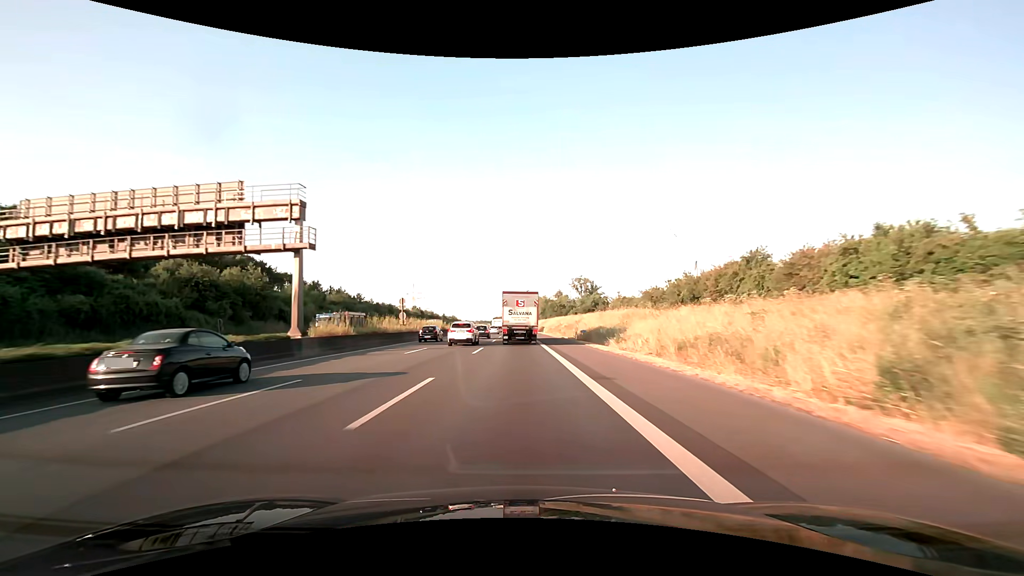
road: motorway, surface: asphalt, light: Day
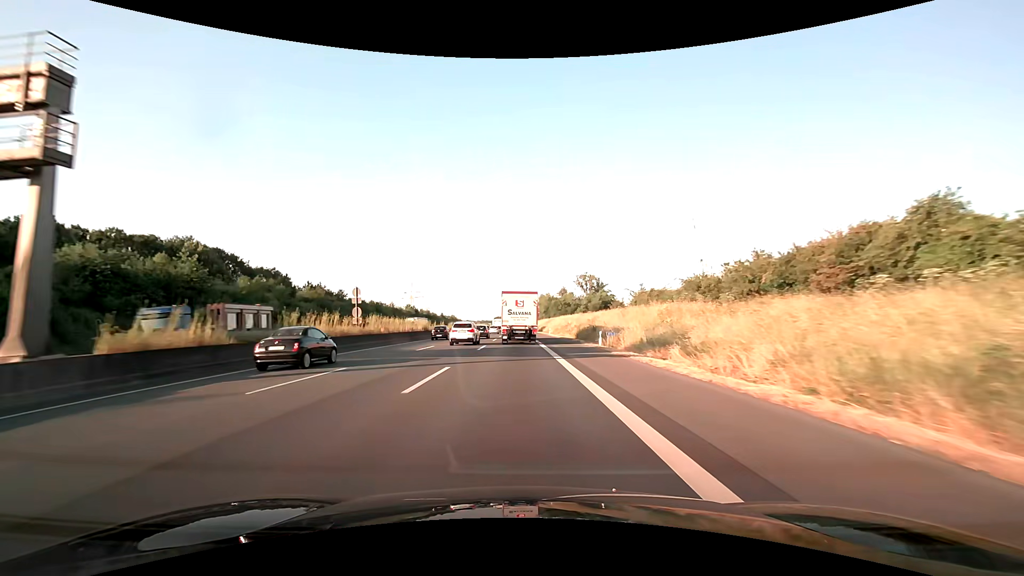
(0.0, +14.6) m; 0°
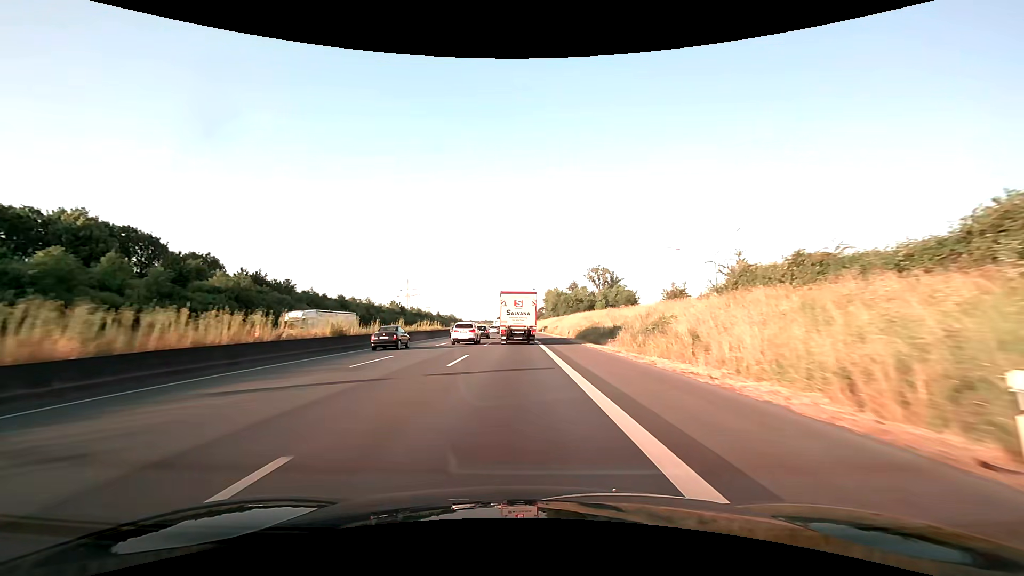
(-0.1, +29.1) m; 0°
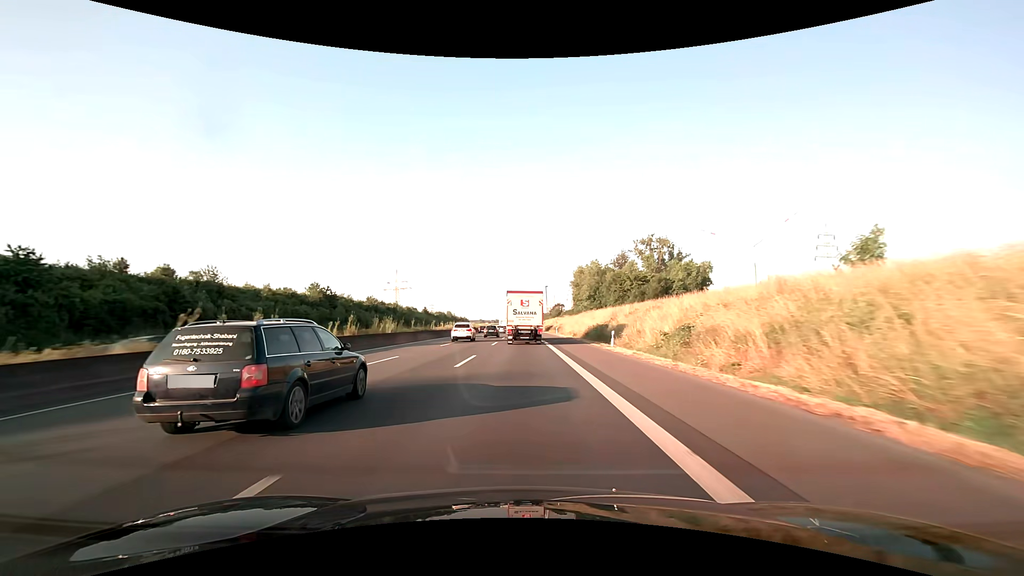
(-0.9, +72.5) m; -1°
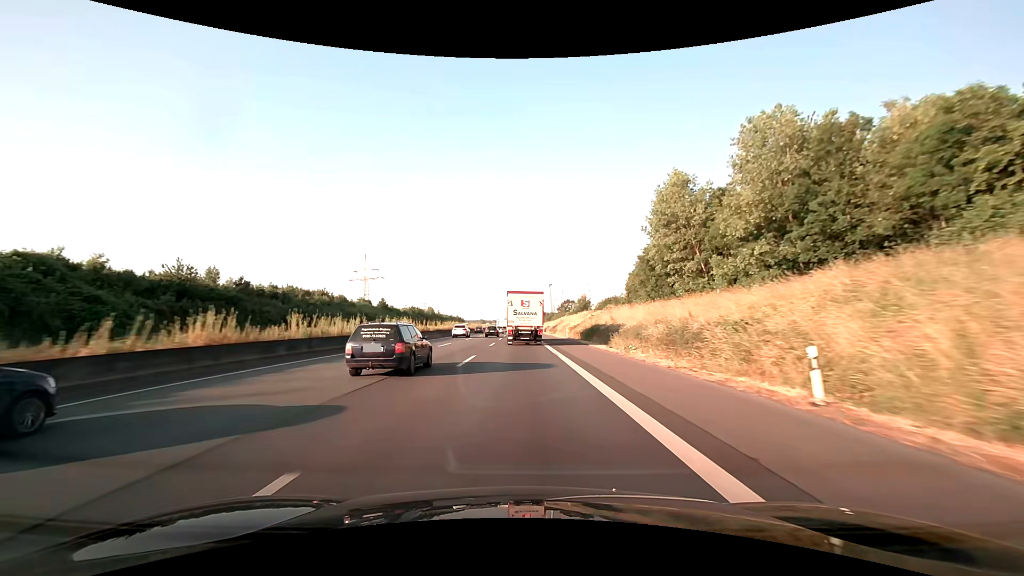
(-0.4, +72.3) m; 0°
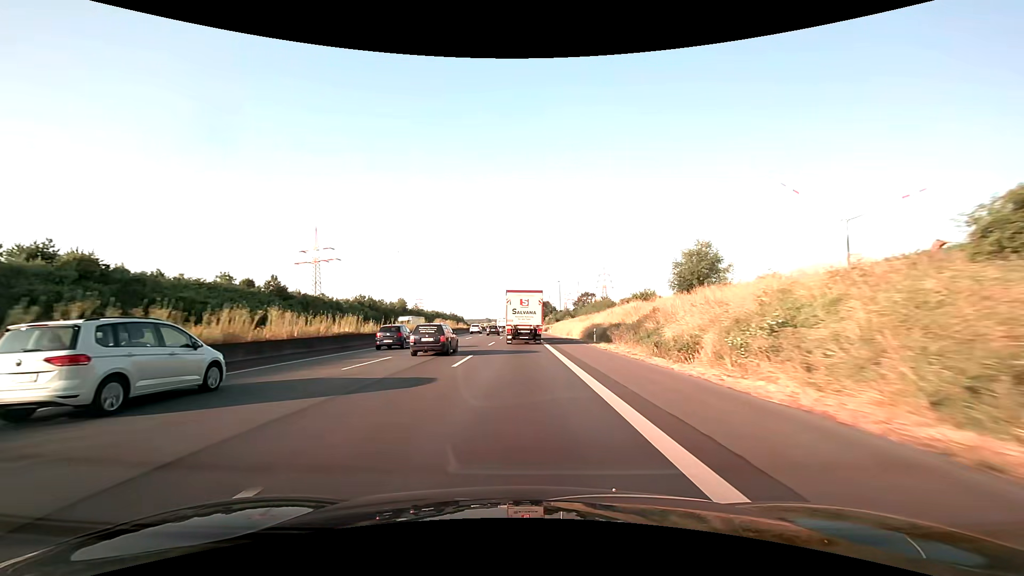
(-0.5, +72.2) m; -1°
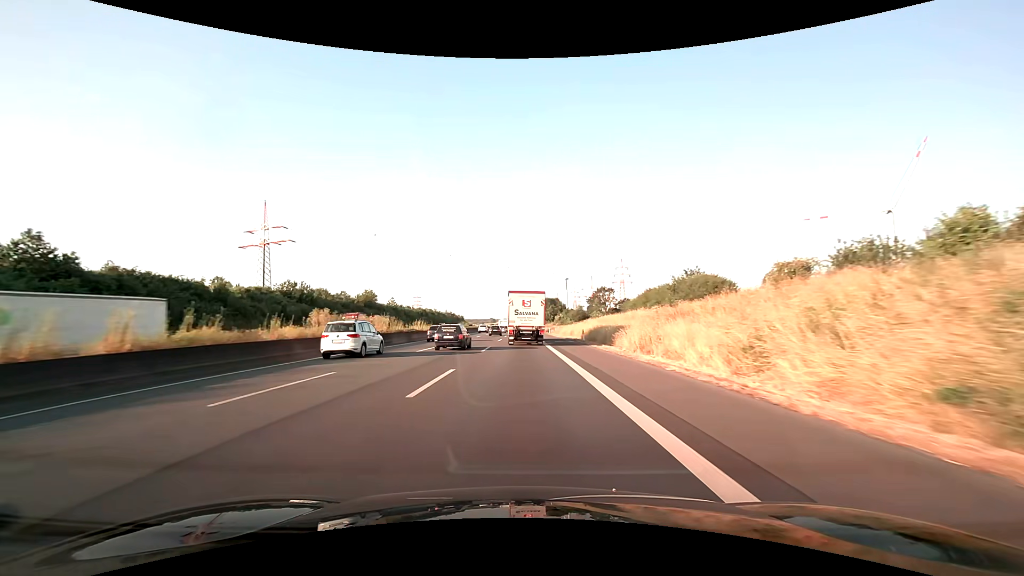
(-0.1, +43.2) m; 0°
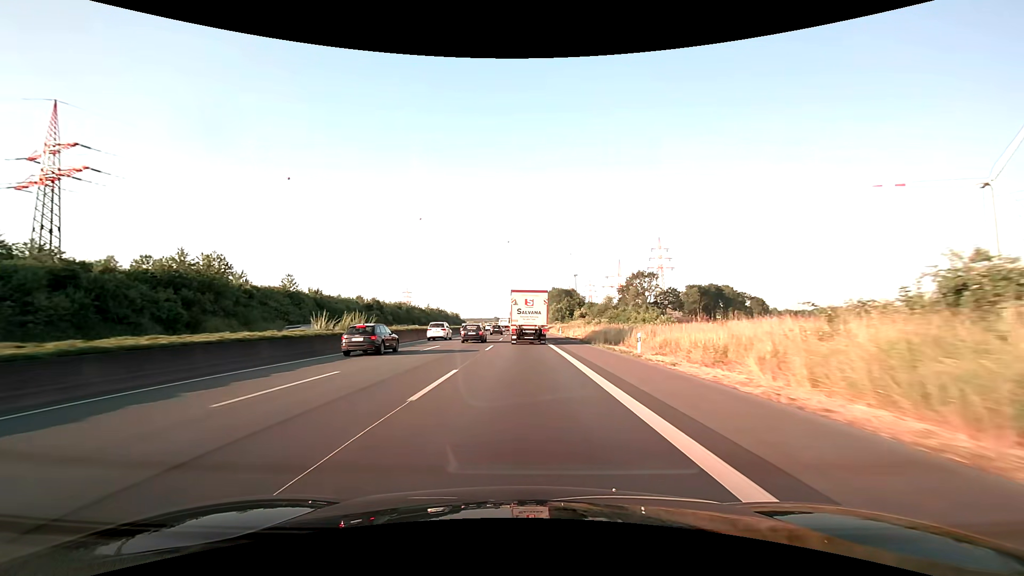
(-0.4, +71.9) m; -1°
(0, +10) (0, +20) (0, +30) (0, +40) (0, +50) (0, +60) (0, +70) (0, +80) (-1, +90) (-1, +100) m
